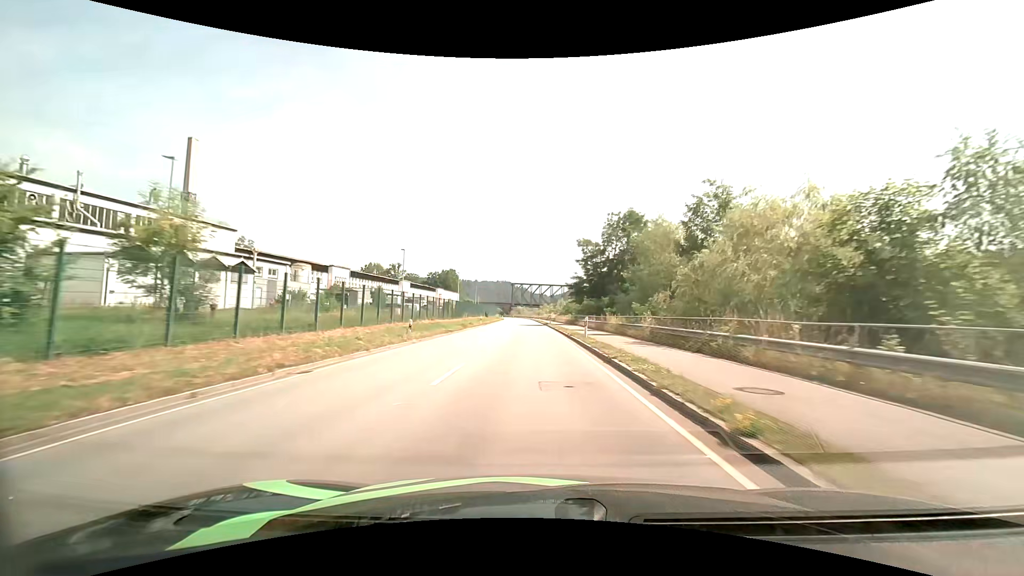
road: primary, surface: asphalt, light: Day
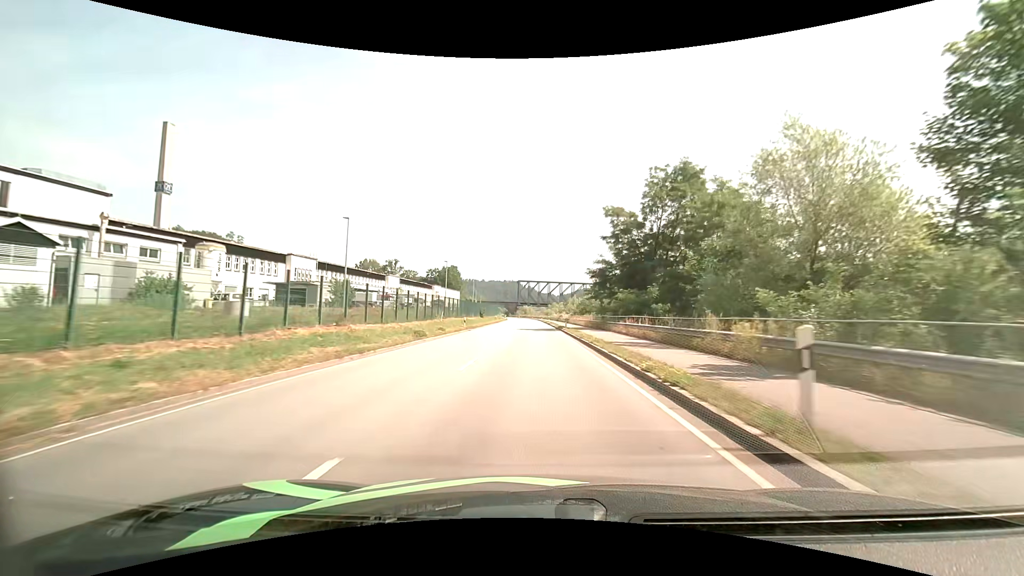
(-0.2, +20.2) m; -1°
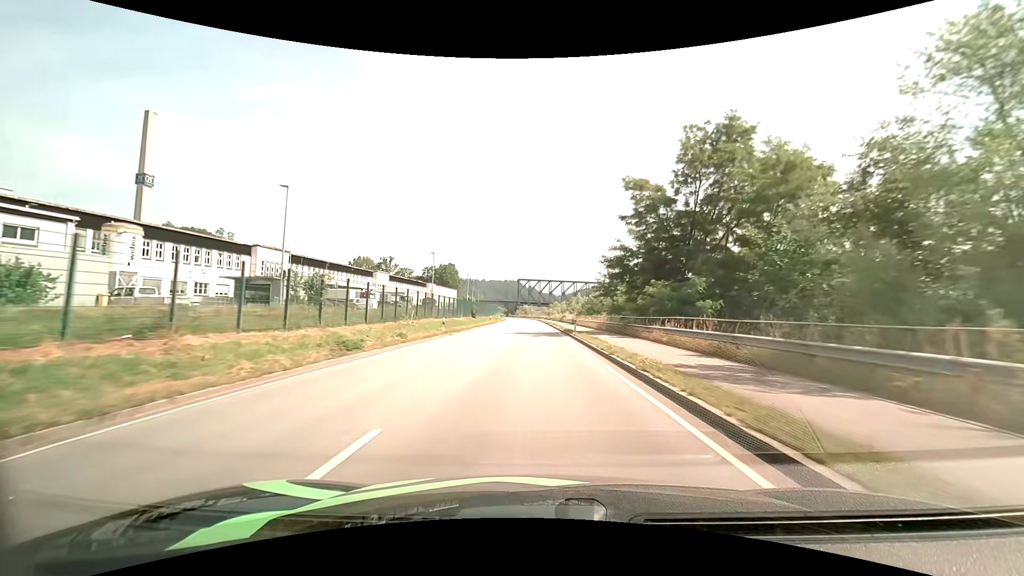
(0.0, +10.1) m; 0°
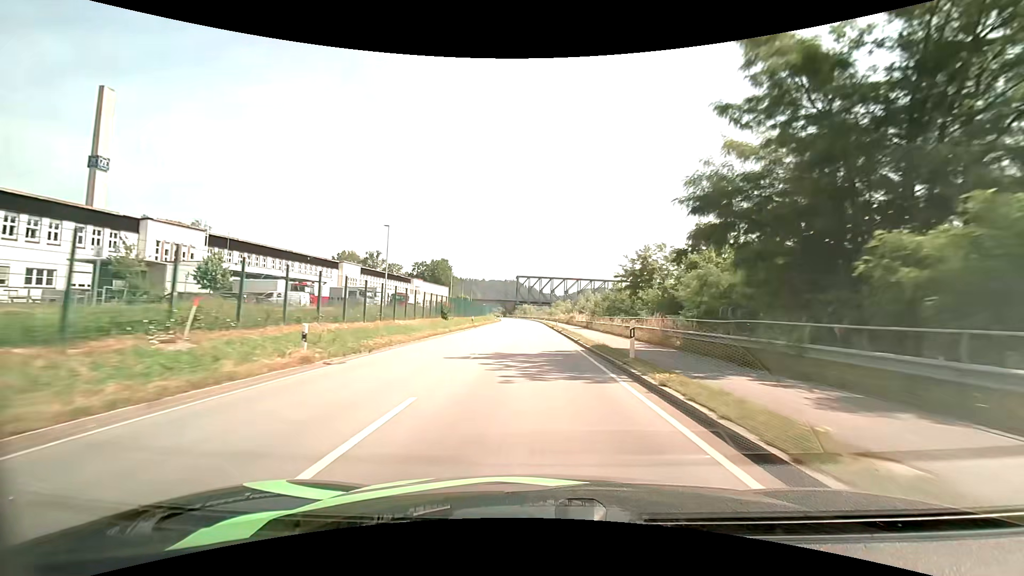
(0.0, +20.3) m; 0°
